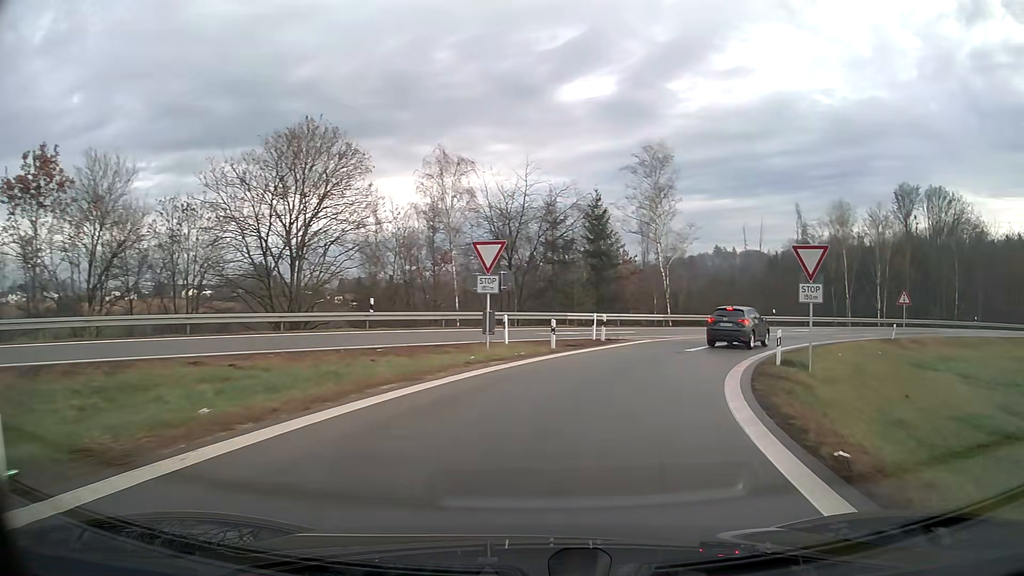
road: motorway_link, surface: asphalt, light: Day
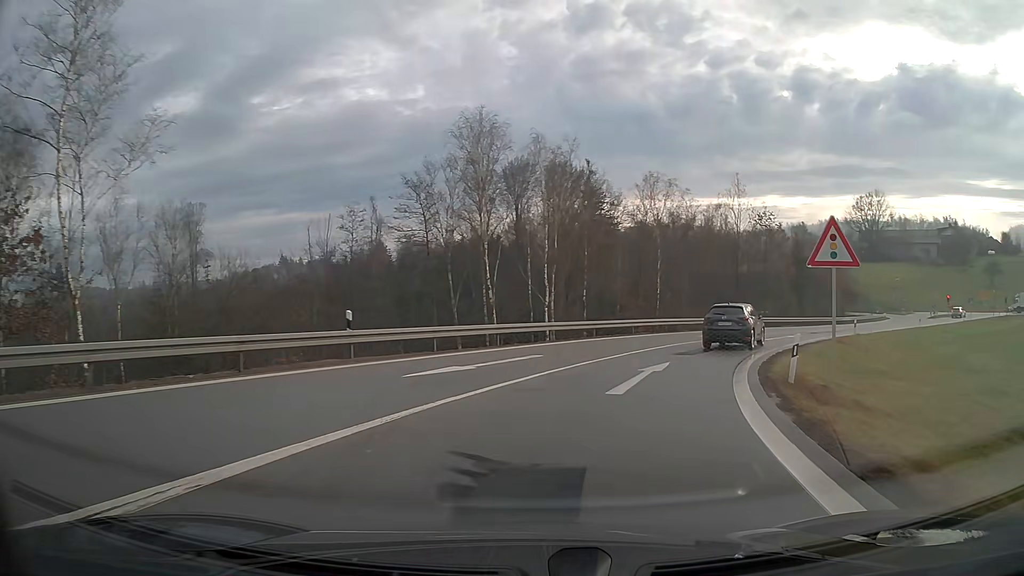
(+10.5, +31.7) m; +36°
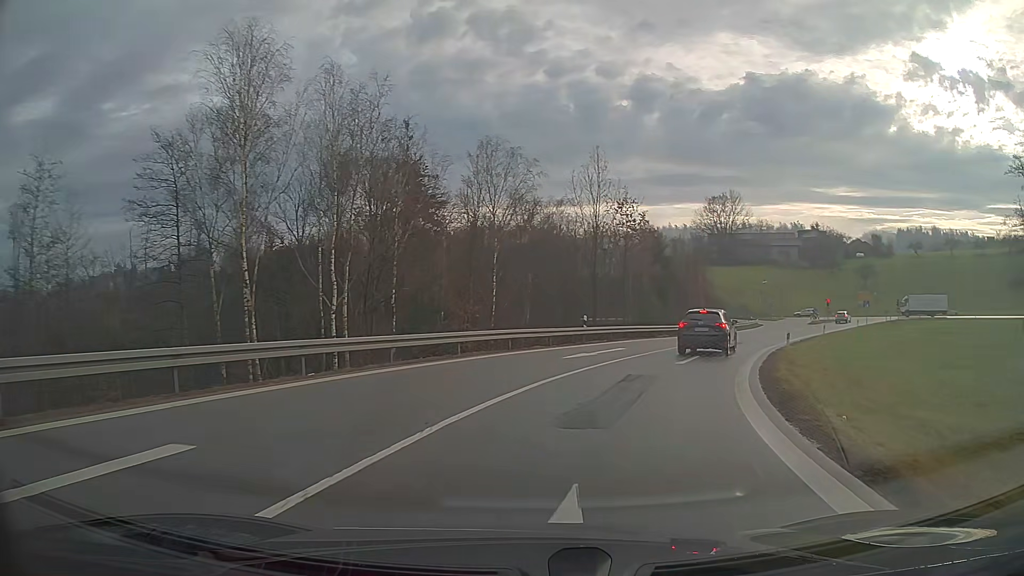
(+1.6, +12.9) m; +14°
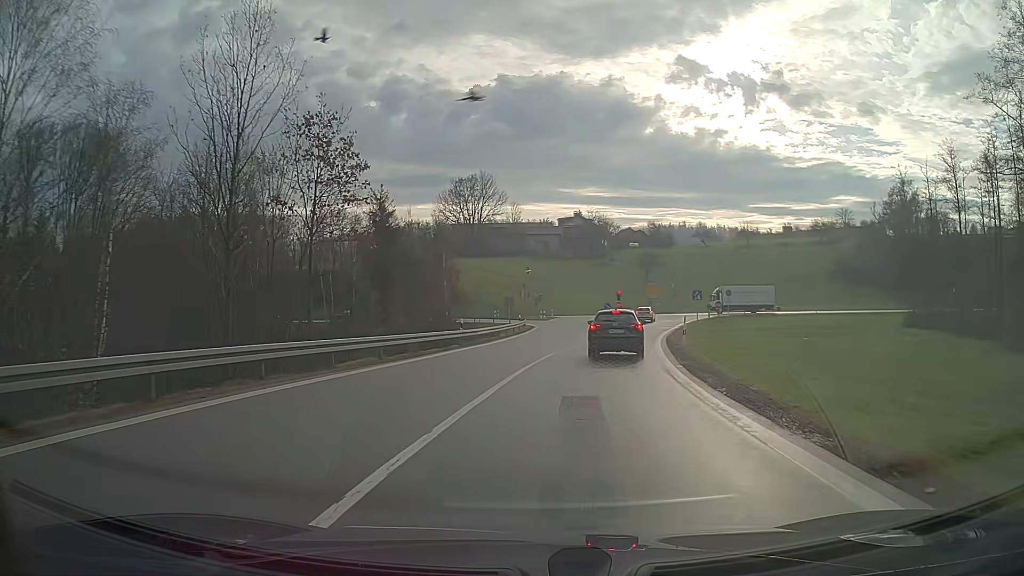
(+5.4, +25.6) m; +20°
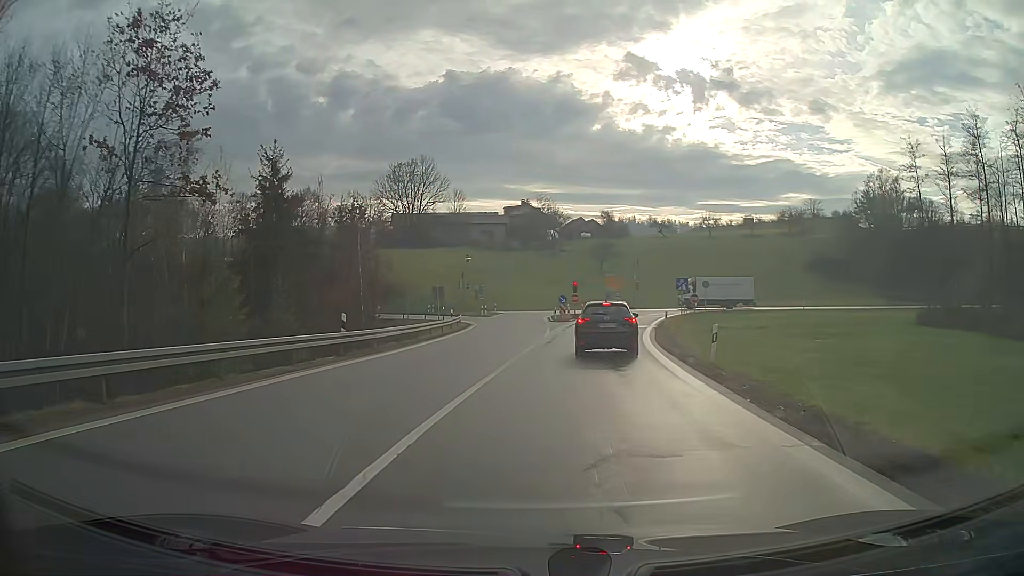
(+0.5, +12.6) m; +4°
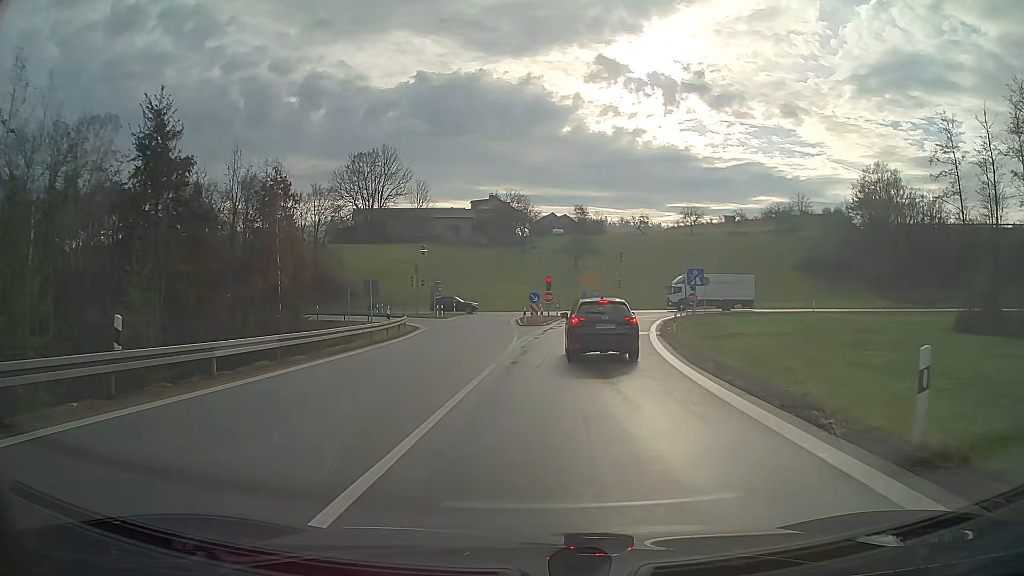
(+0.2, +10.8) m; +2°
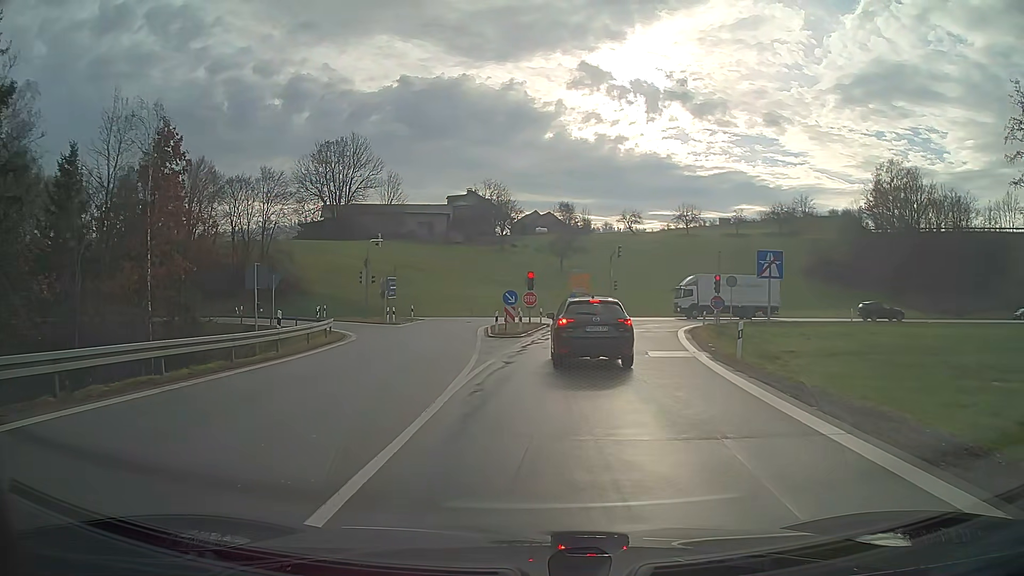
(+0.2, +12.4) m; +1°
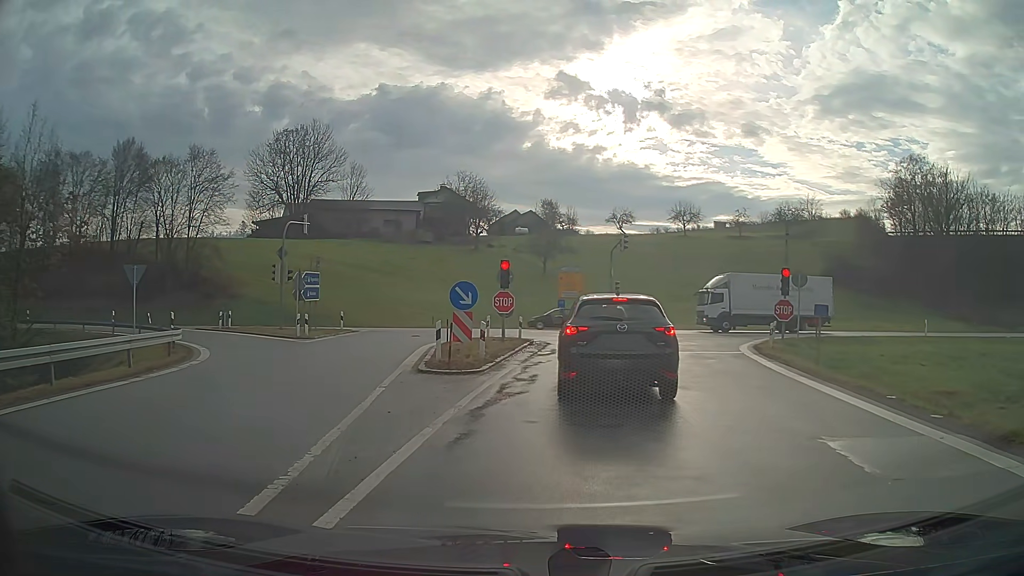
(+0.2, +14.1) m; +2°
(0, +10) (+1, +20) (+2, +30) (-2, +39) (-11, +44) (-20, +46) (-30, +47) (-40, +47) (-50, +48) (-60, +48) m
